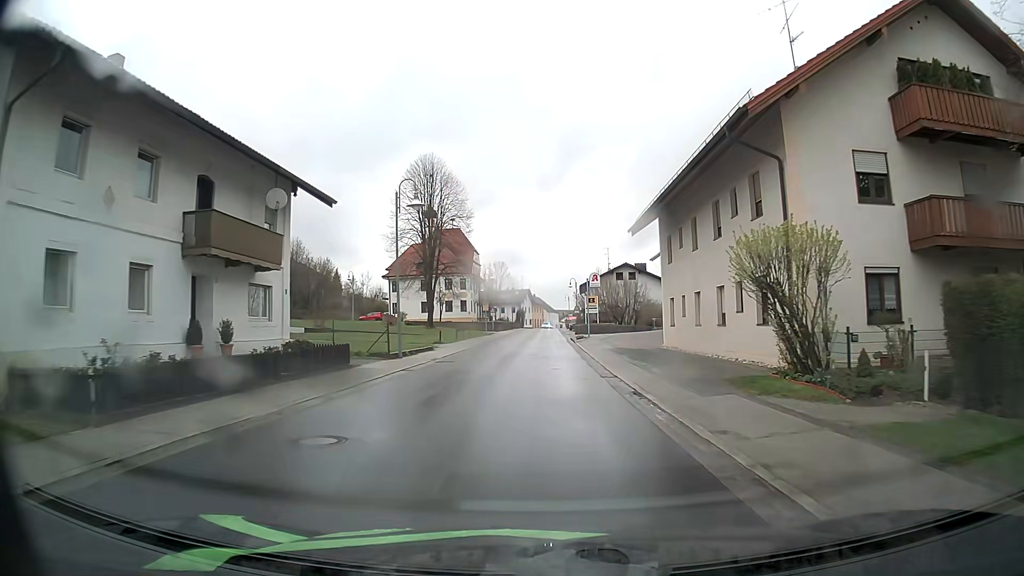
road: secondary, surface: asphalt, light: Day
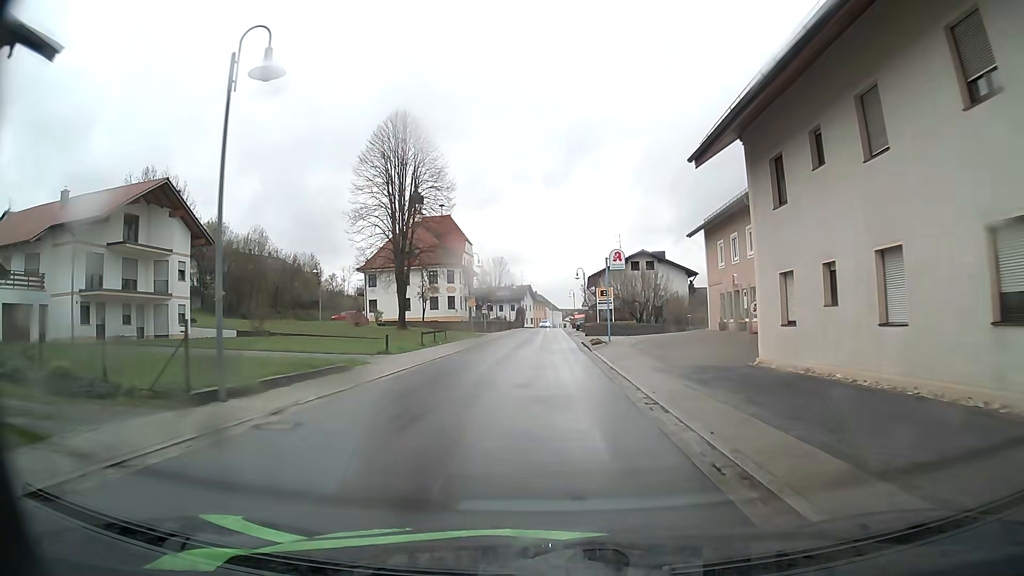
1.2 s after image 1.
(0.0, +15.1) m; 0°
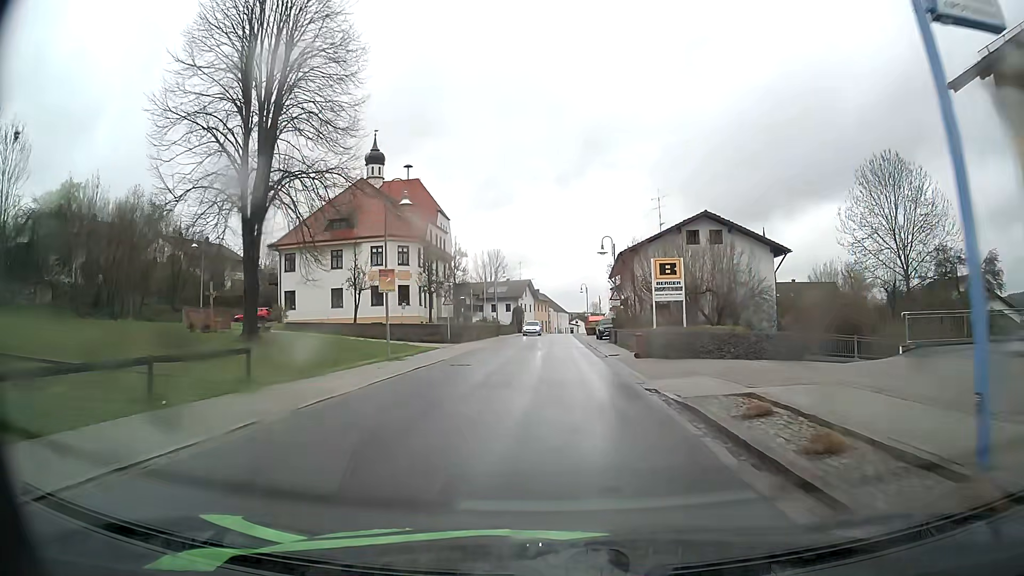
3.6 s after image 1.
(-0.1, +30.4) m; 0°
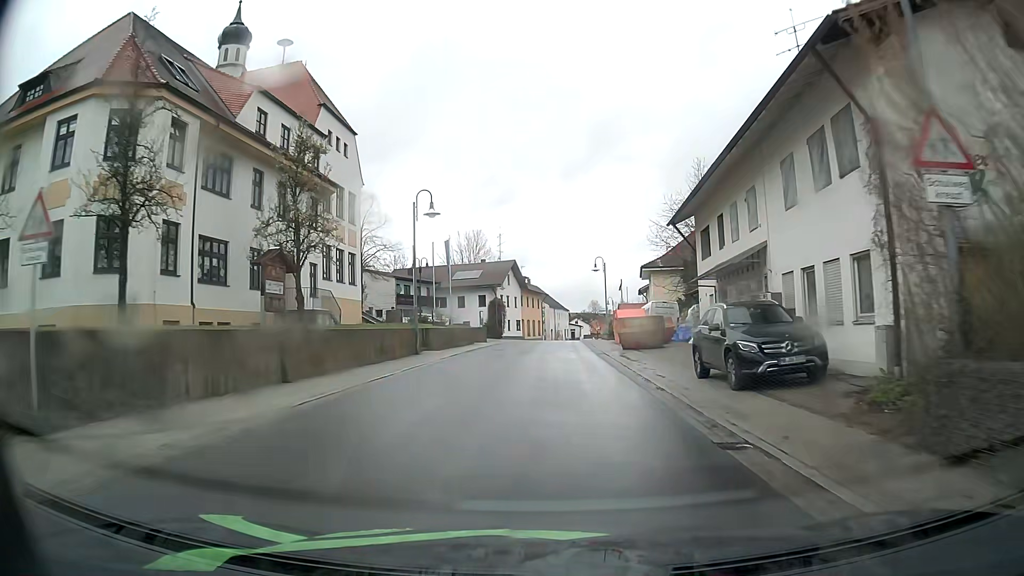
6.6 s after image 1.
(+0.3, +38.9) m; +1°
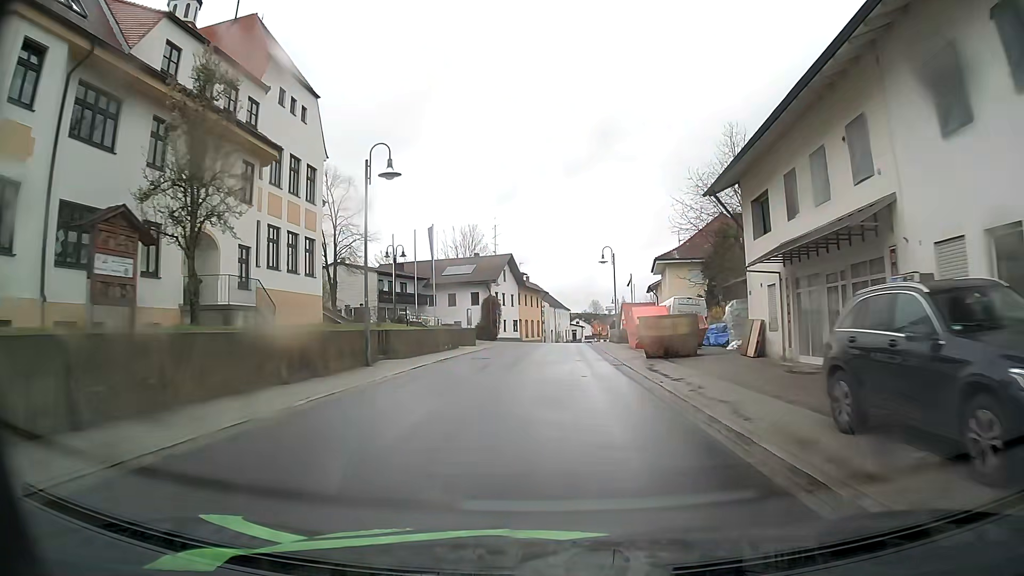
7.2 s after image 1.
(0.0, +7.9) m; 0°
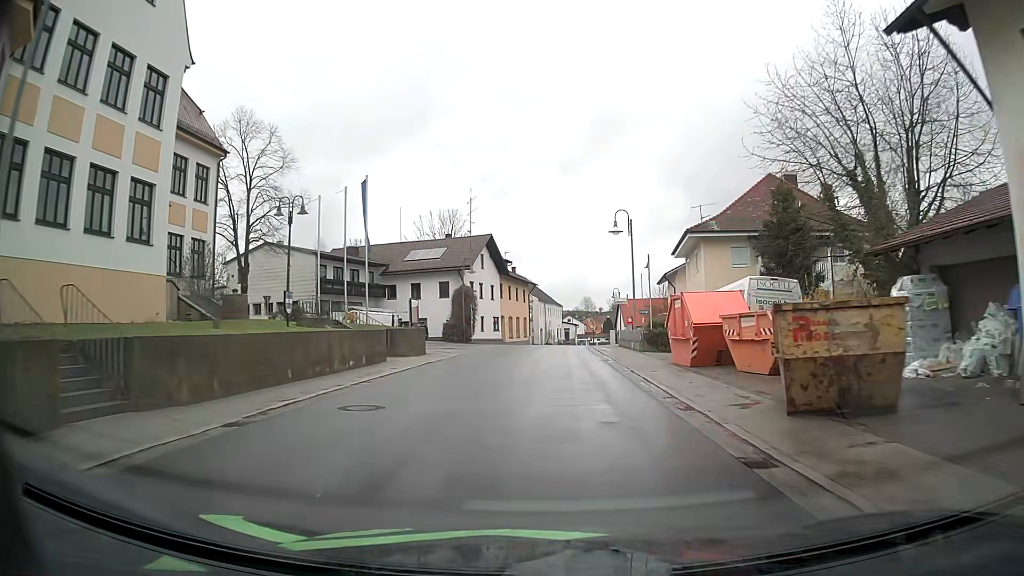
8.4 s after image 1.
(+0.1, +15.3) m; 0°
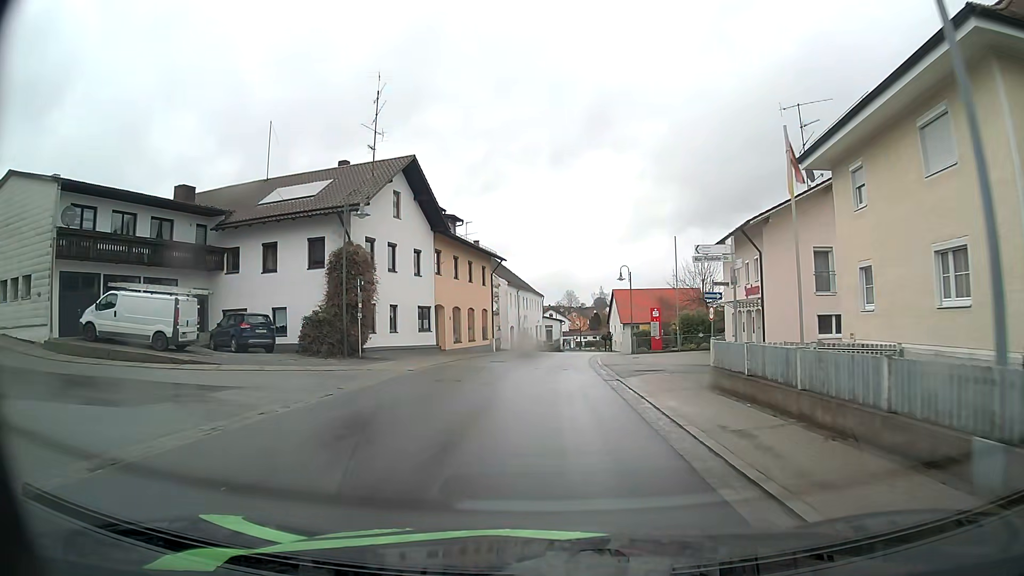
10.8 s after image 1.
(+0.7, +28.6) m; +2°
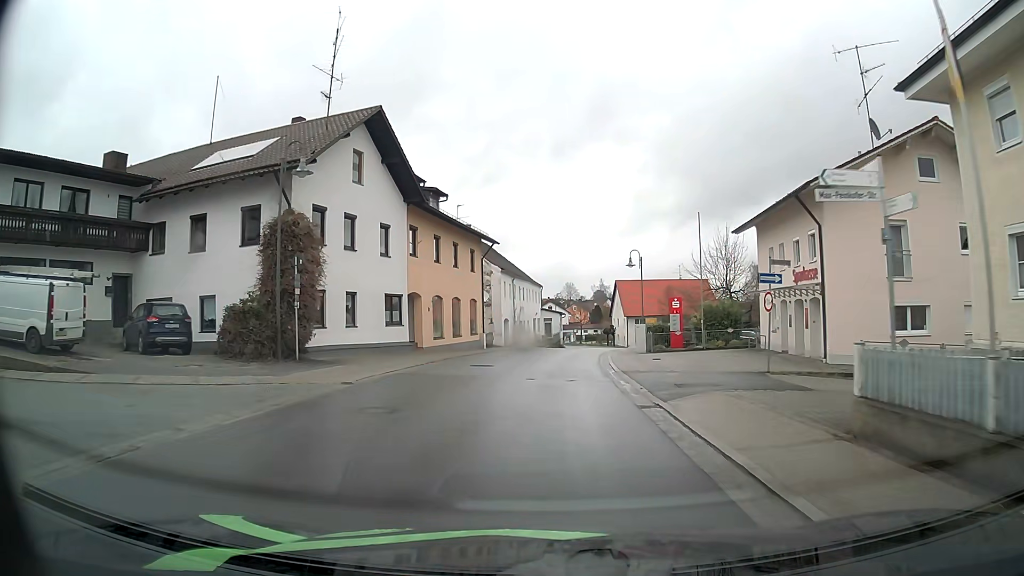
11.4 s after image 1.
(0.0, +7.1) m; 0°
(0, +10) (0, +20) (+1, +30) (+2, +40) (+3, +50) (+5, +60) (+6, +70) (+7, +79) (+8, +89) (+8, +99) m
